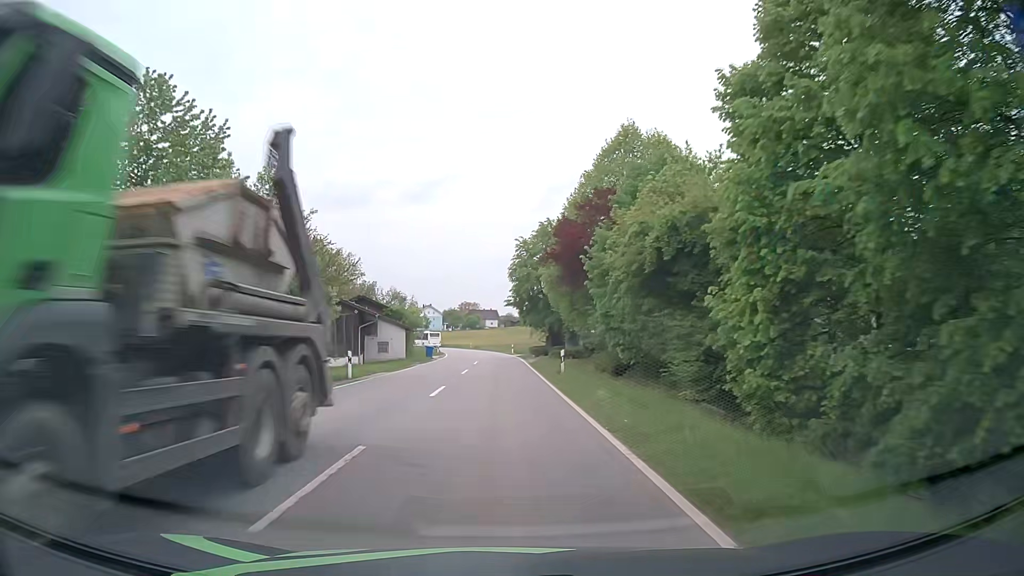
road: tertiary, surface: asphalt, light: Day
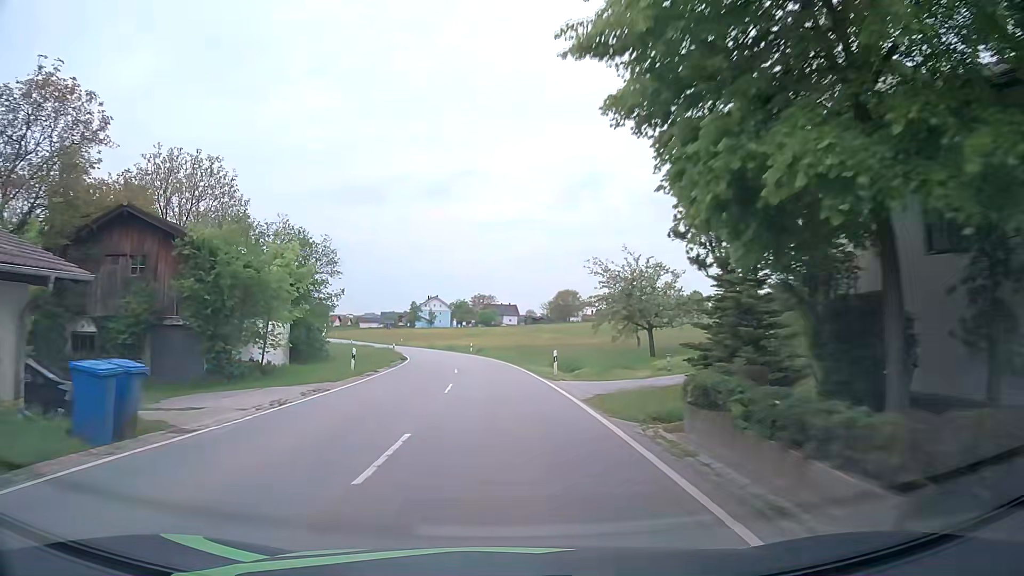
(-0.6, +46.7) m; -2°
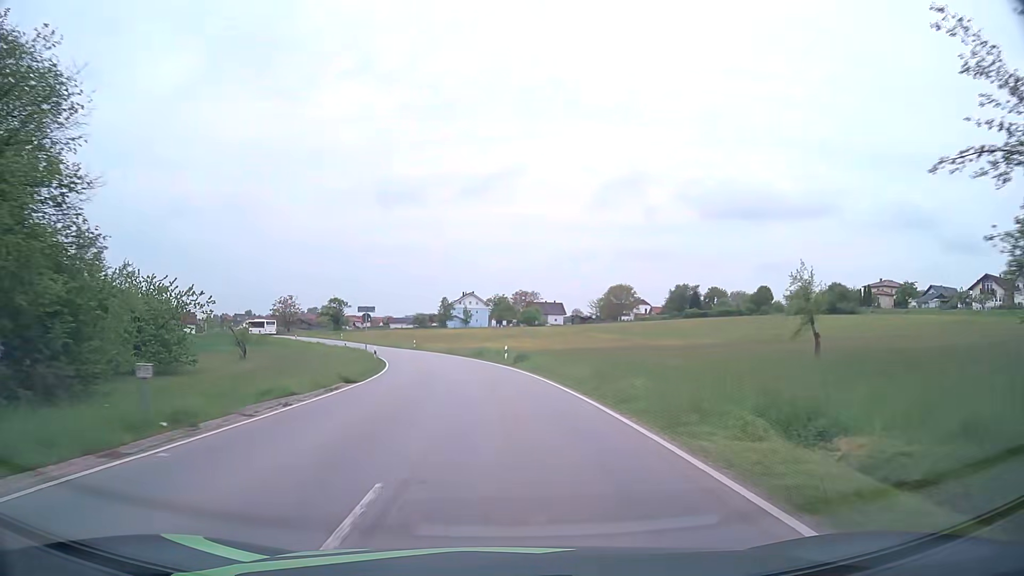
(-0.7, +27.7) m; -3°
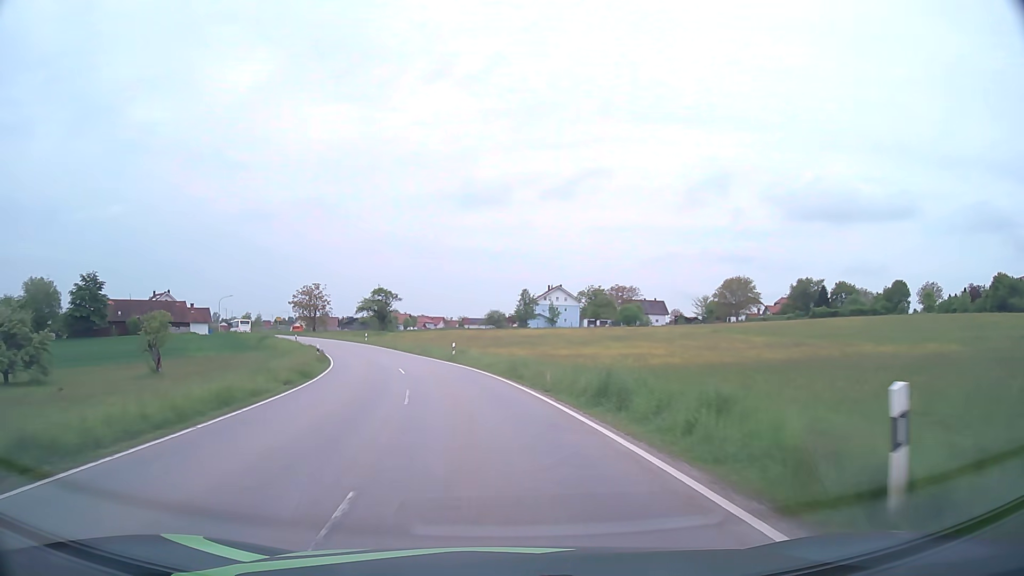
(-2.0, +36.7) m; -7°
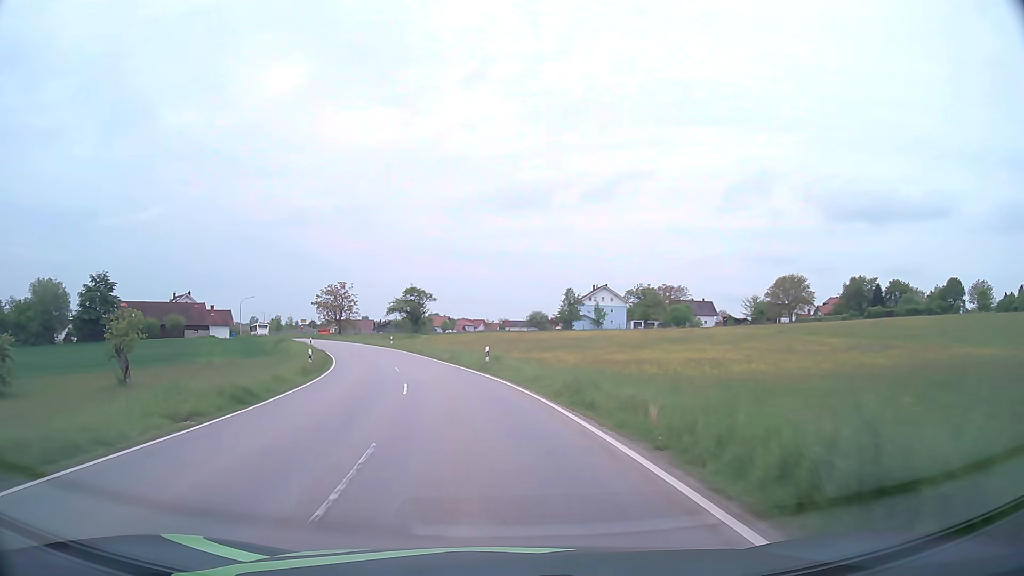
(-0.3, +9.1) m; -4°
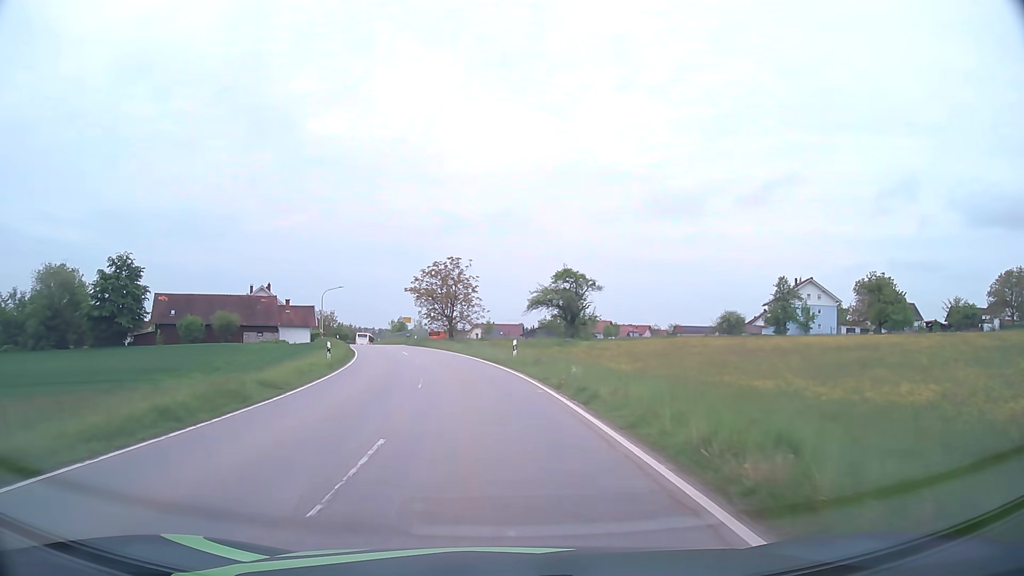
(-4.4, +36.1) m; -13°
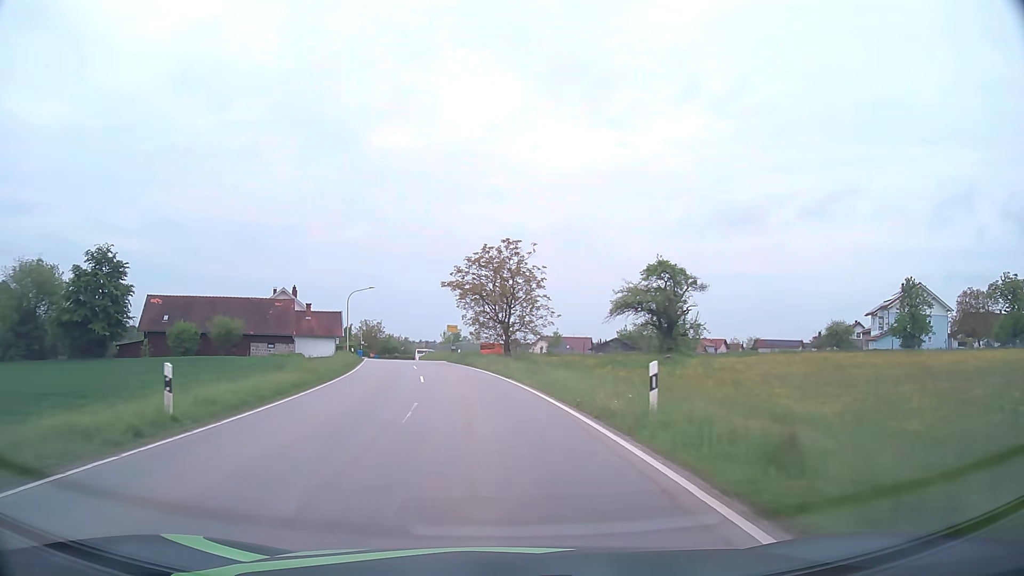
(-0.7, +18.1) m; -5°
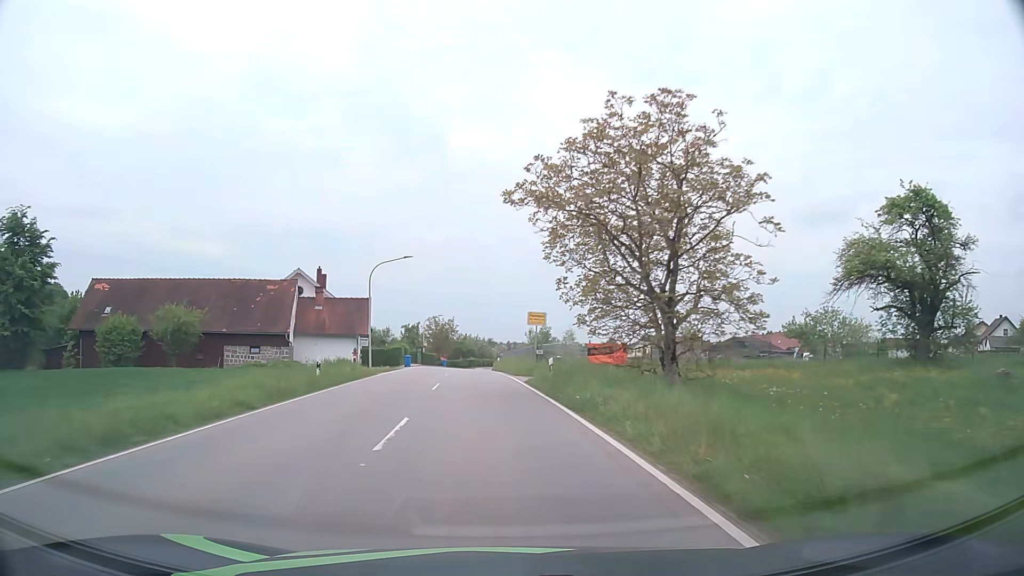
(-1.9, +27.0) m; -8°
(0, +10) (-1, +20) (-1, +30) (-2, +40) (-2, +50) (-3, +60) (-3, +70) (-3, +80) (-3, +90) (-2, +100) m
